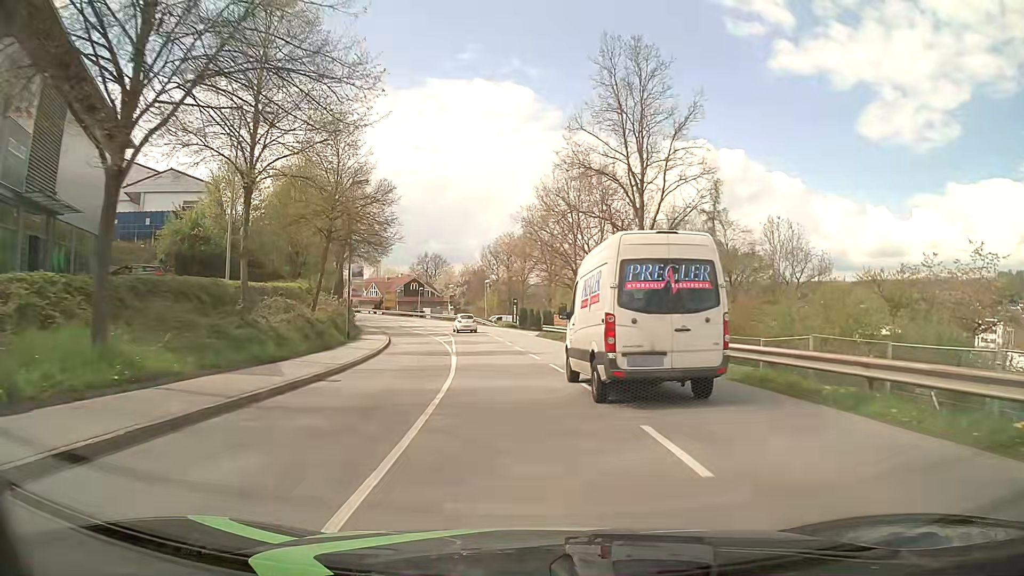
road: tertiary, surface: asphalt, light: Day
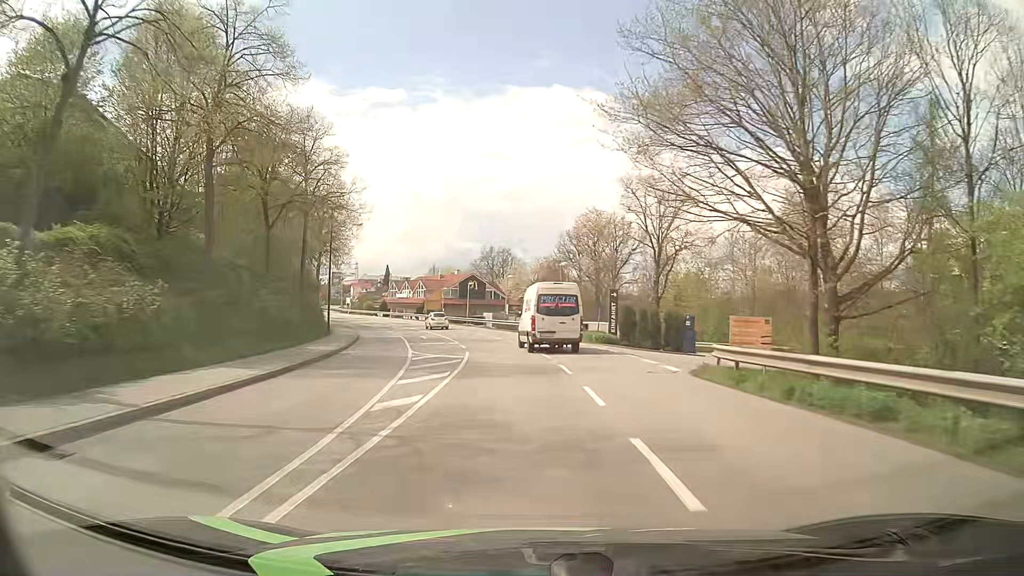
(-1.6, +30.5) m; -7°
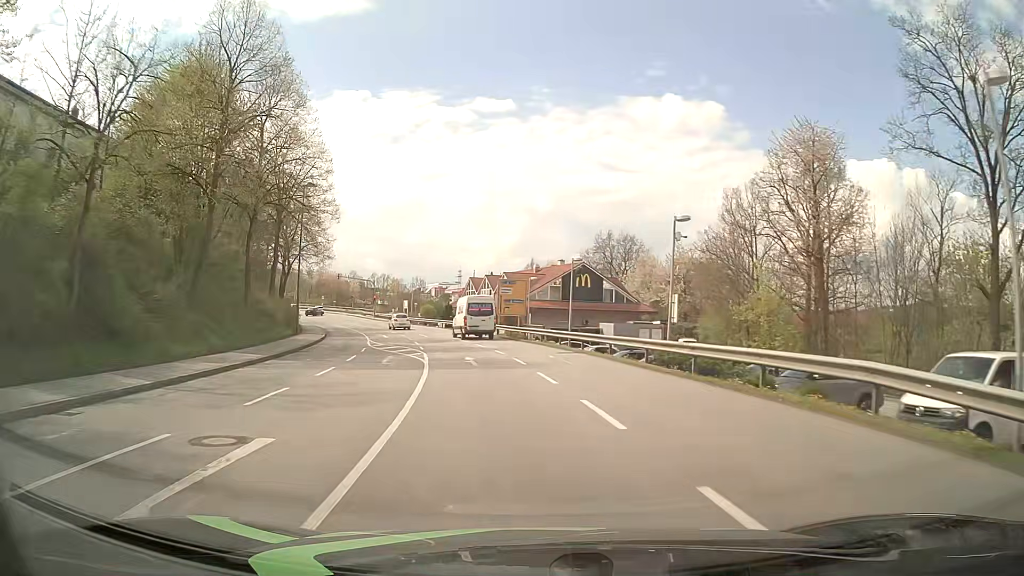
(-2.8, +37.7) m; -9°
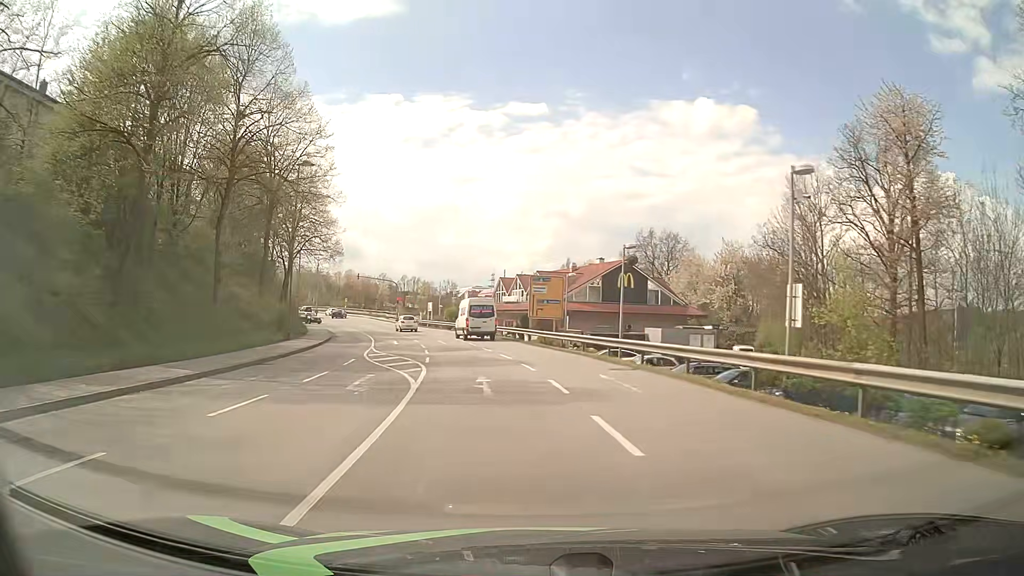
(-0.2, +7.6) m; -3°
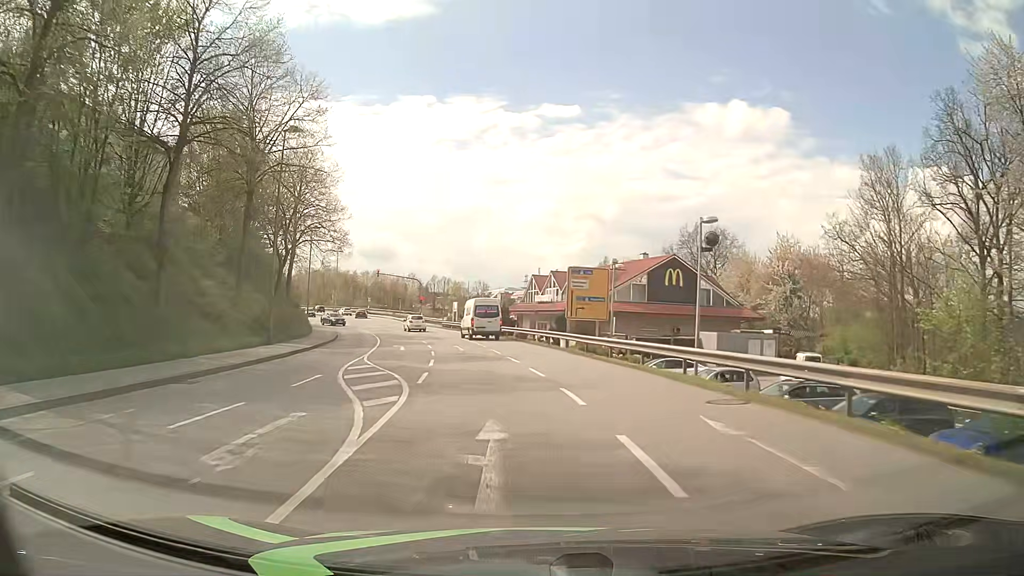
(-0.2, +7.6) m; -3°
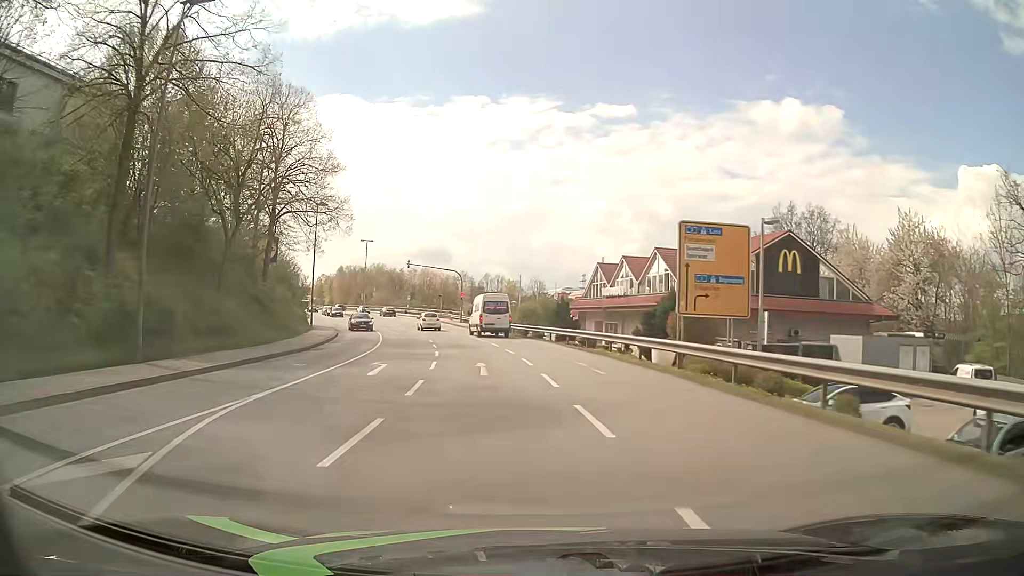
(-0.5, +15.1) m; -5°
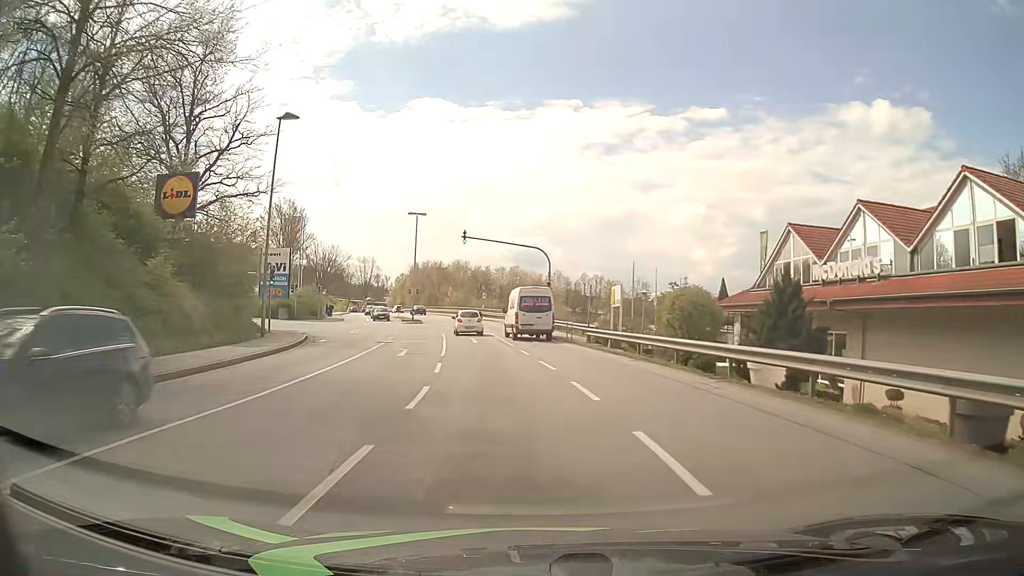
(-1.8, +25.9) m; -8°
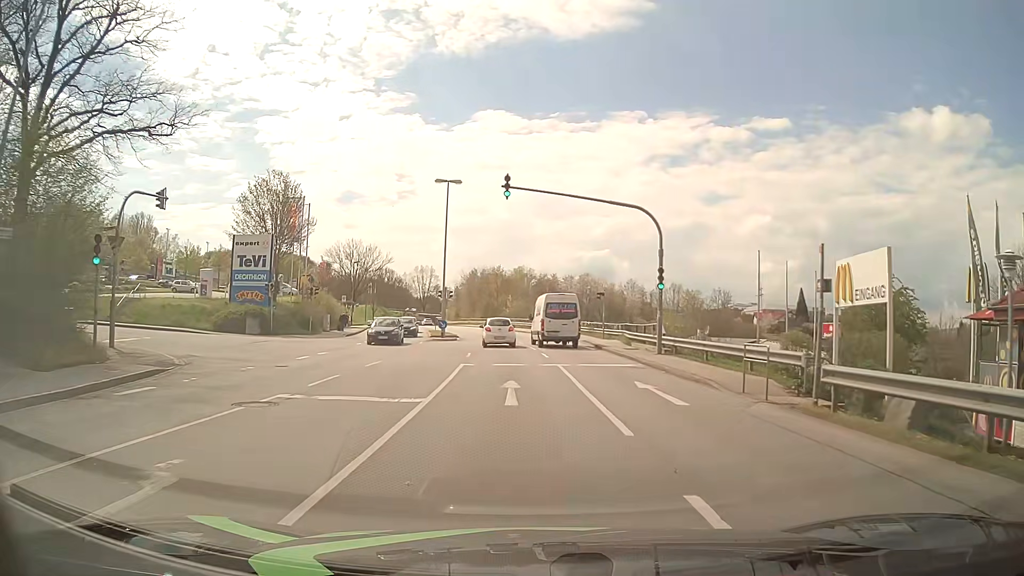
(-1.1, +20.4) m; -6°
(0, +10) (-1, +20) (-1, +30) (-2, +40) (-3, +50) (-5, +60) (-7, +70) (-9, +79) (-12, +89) (-14, +99) m
